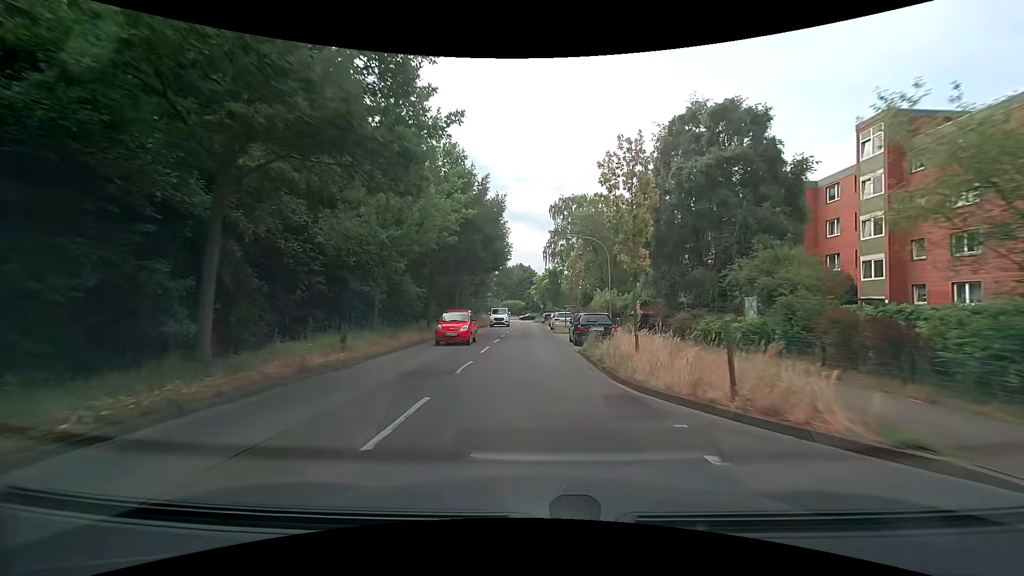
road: secondary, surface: asphalt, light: Day
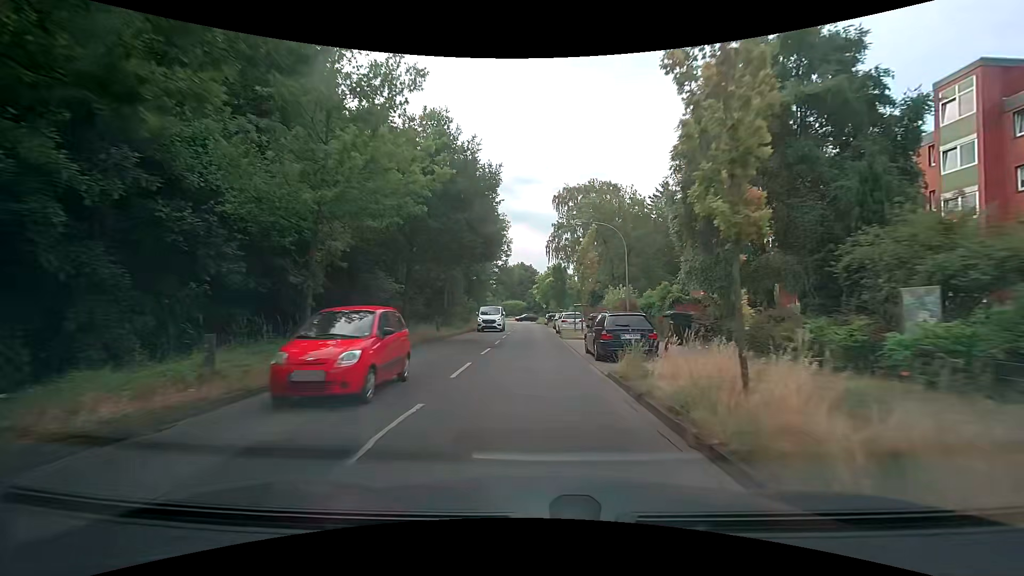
(0.0, +6.6) m; 0°
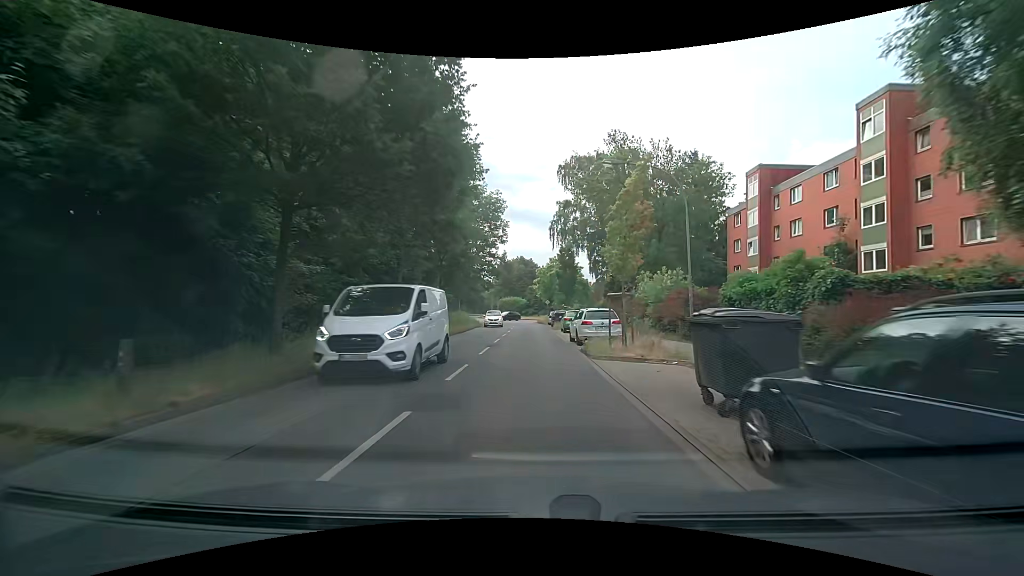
(0.0, +13.0) m; 0°
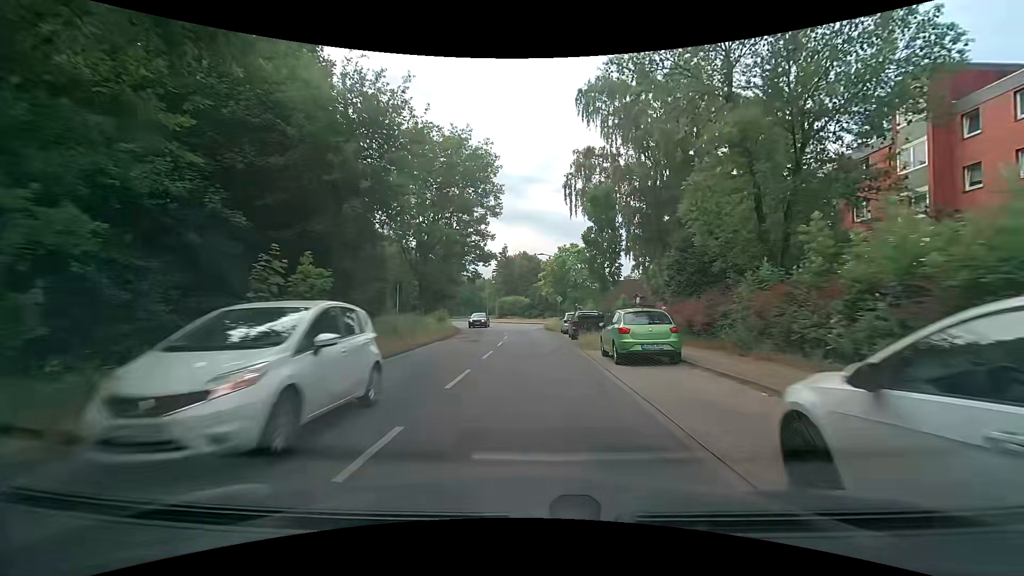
(-0.1, +19.1) m; 0°
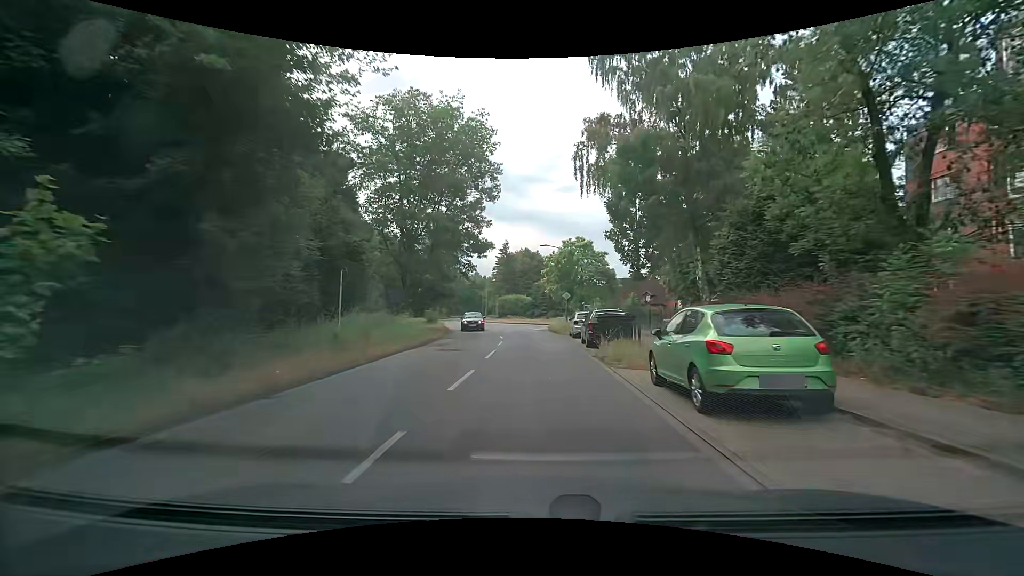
(-0.1, +6.4) m; -1°
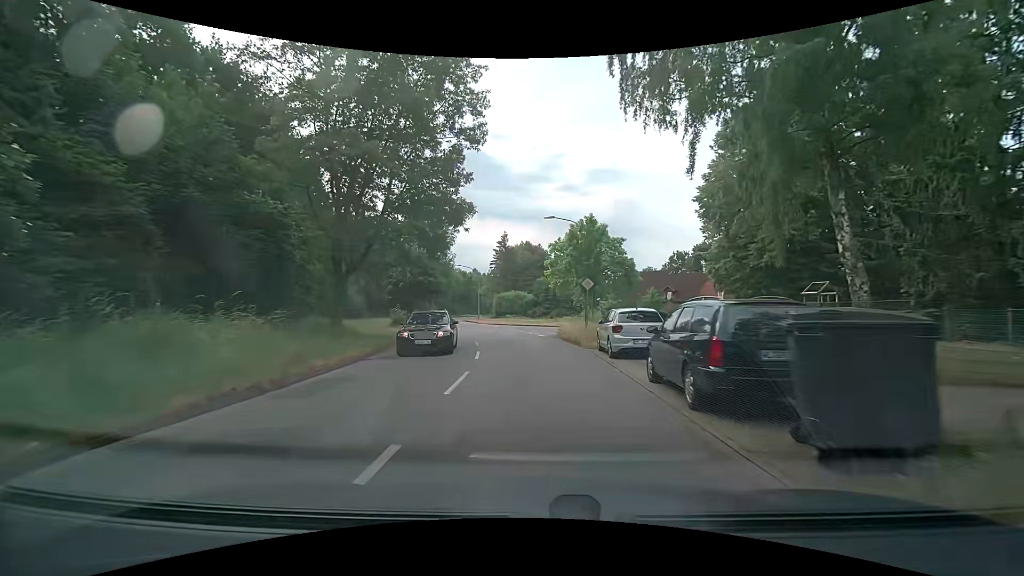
(+0.1, +12.8) m; +1°
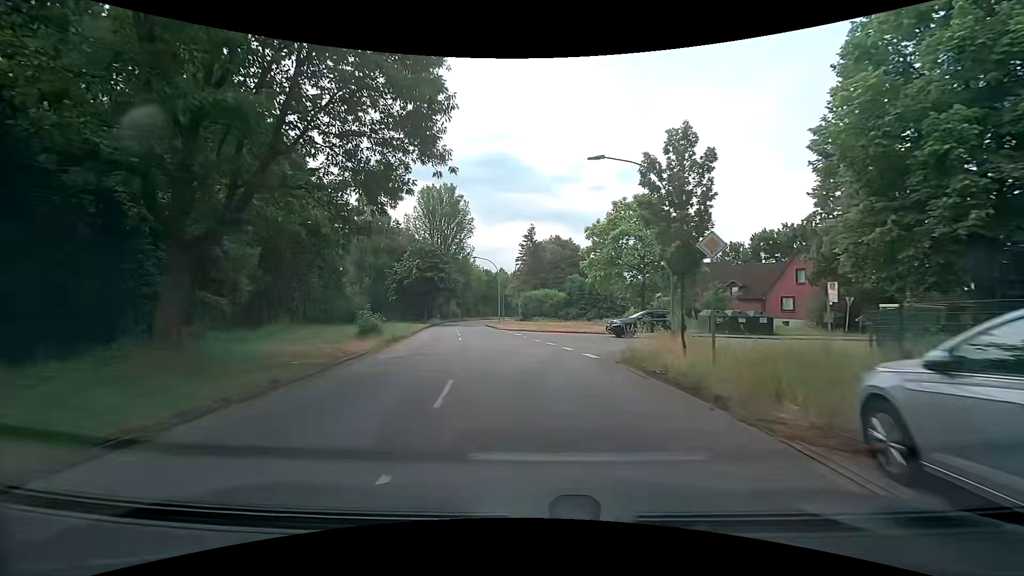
(-0.3, +12.8) m; -4°
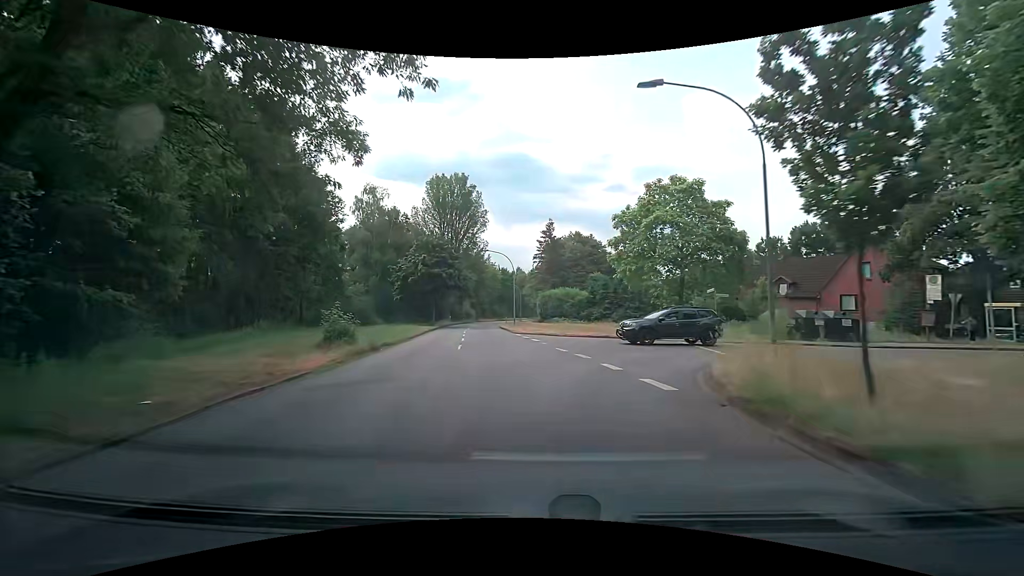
(-0.1, +6.4) m; -1°
(0, +10) (-2, +20) (-3, +30) (-4, +40) (-6, +50) (-7, +60) (-7, +70) (-7, +80) (-7, +90) (-7, +100) m
